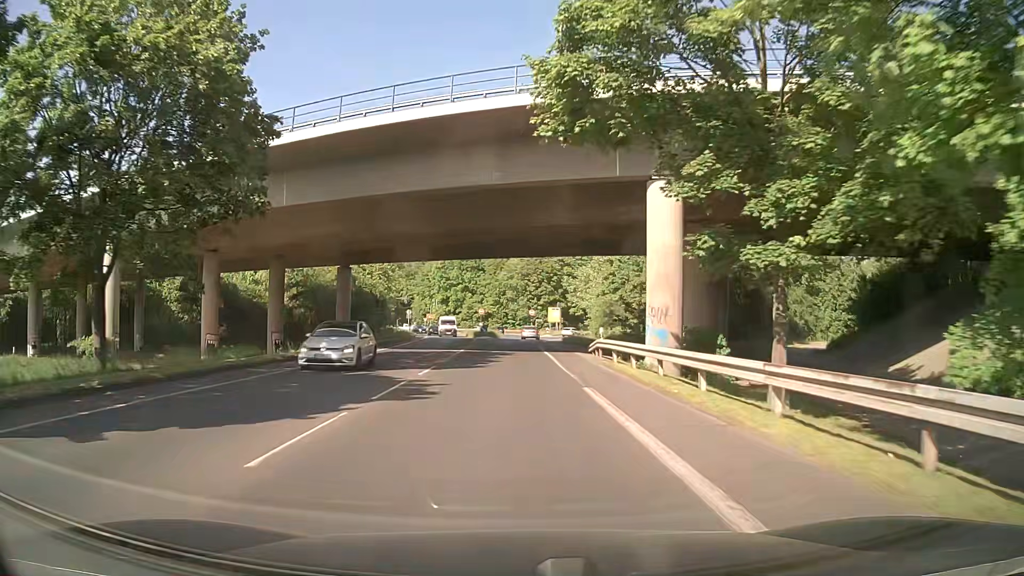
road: secondary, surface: asphalt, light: Day
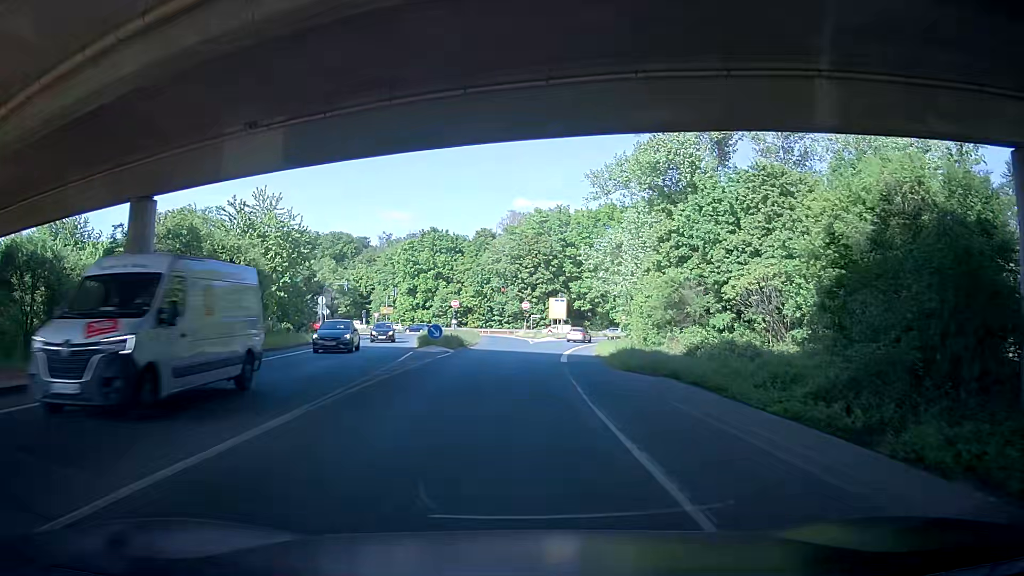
(0.0, +35.0) m; 0°
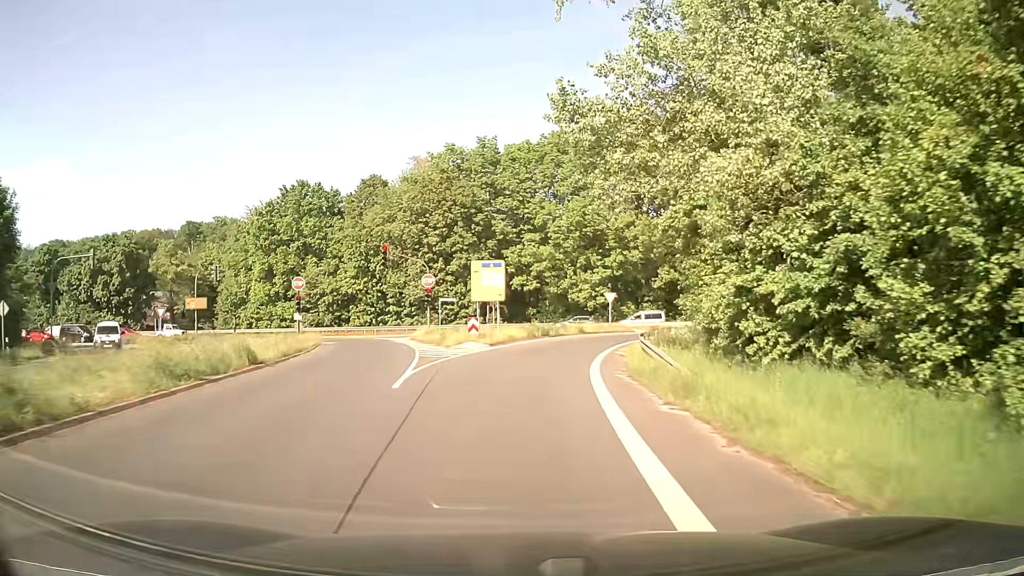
(+2.6, +40.7) m; +7°
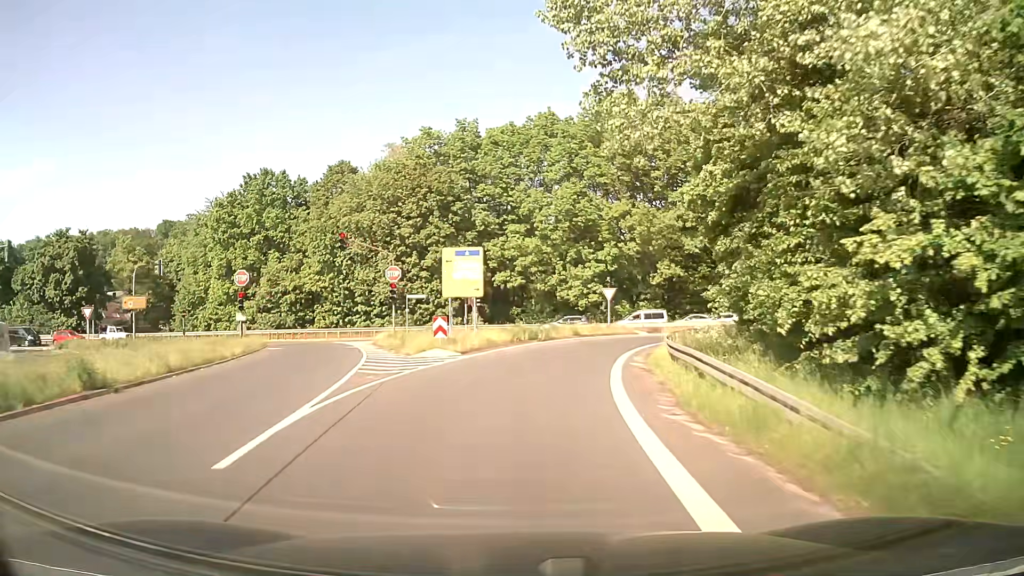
(+0.1, +7.5) m; +1°
(0, +10) (+1, +20) (+4, +30) (+9, +38) (+17, +44) (+27, +47) (+36, +48) (+46, +50) (+56, +51) (+66, +53) m
